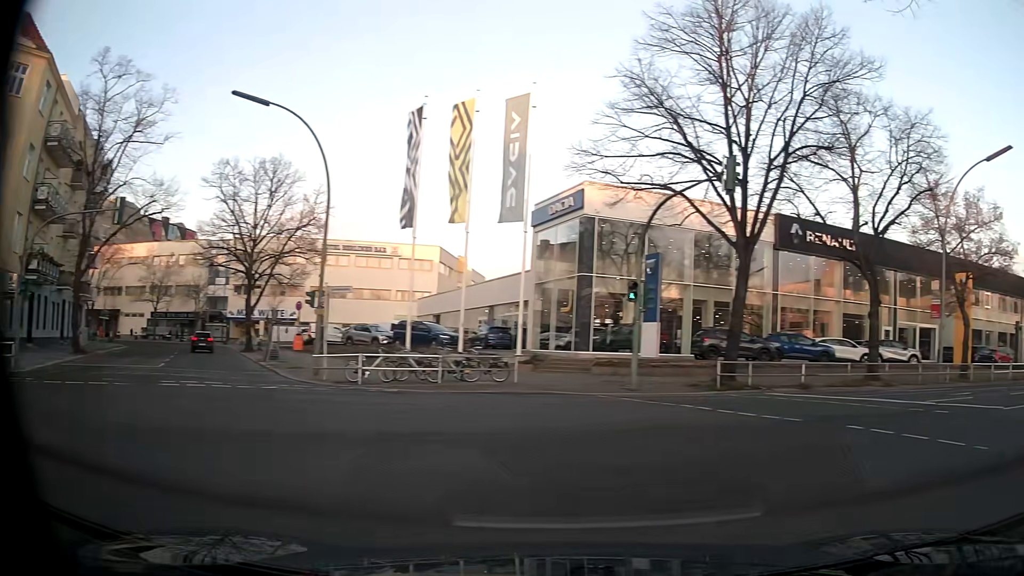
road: residential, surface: concrete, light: Day
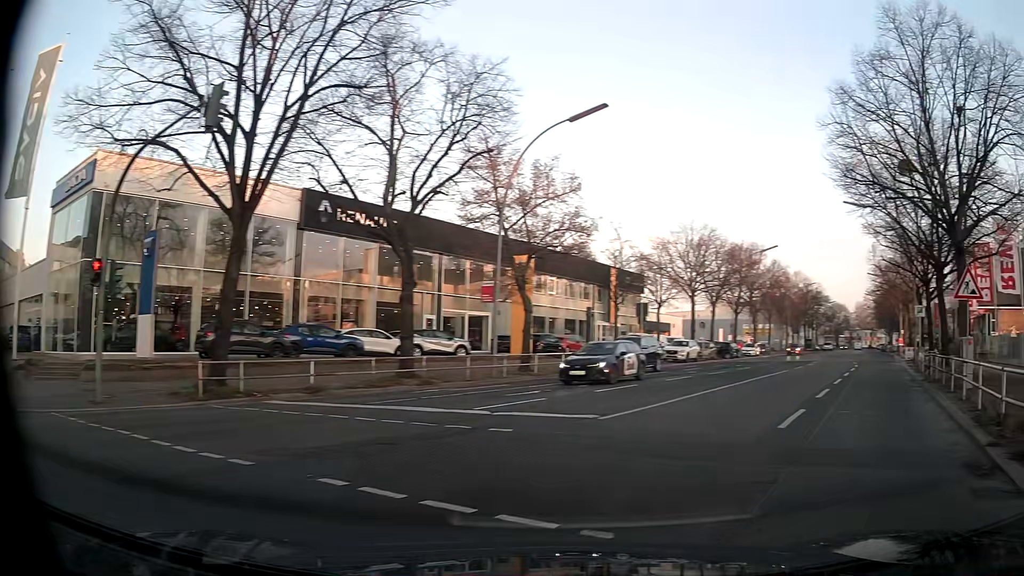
(+1.9, +4.8) m; +41°
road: tertiary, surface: asphalt
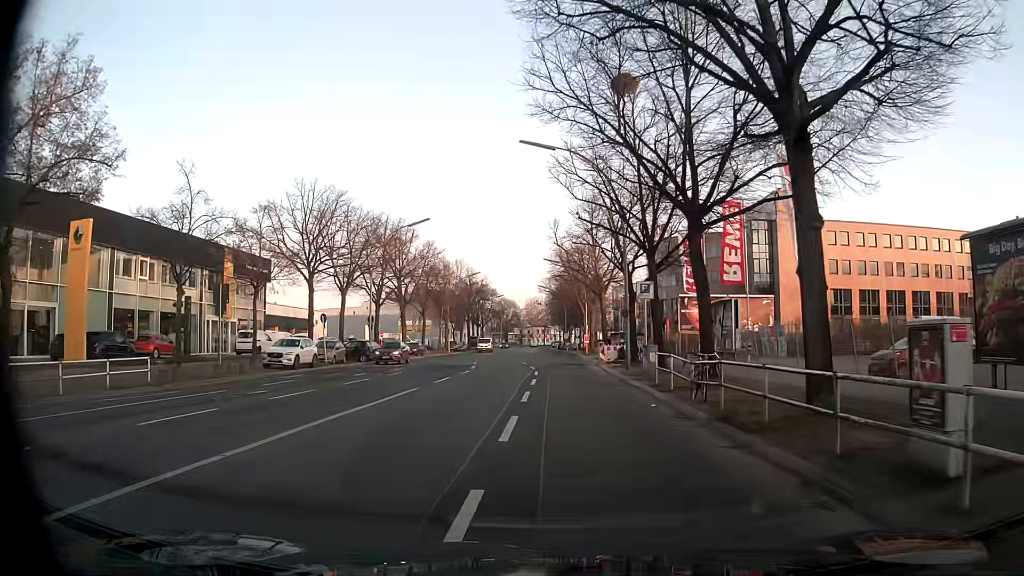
(+5.0, +13.1) m; +29°
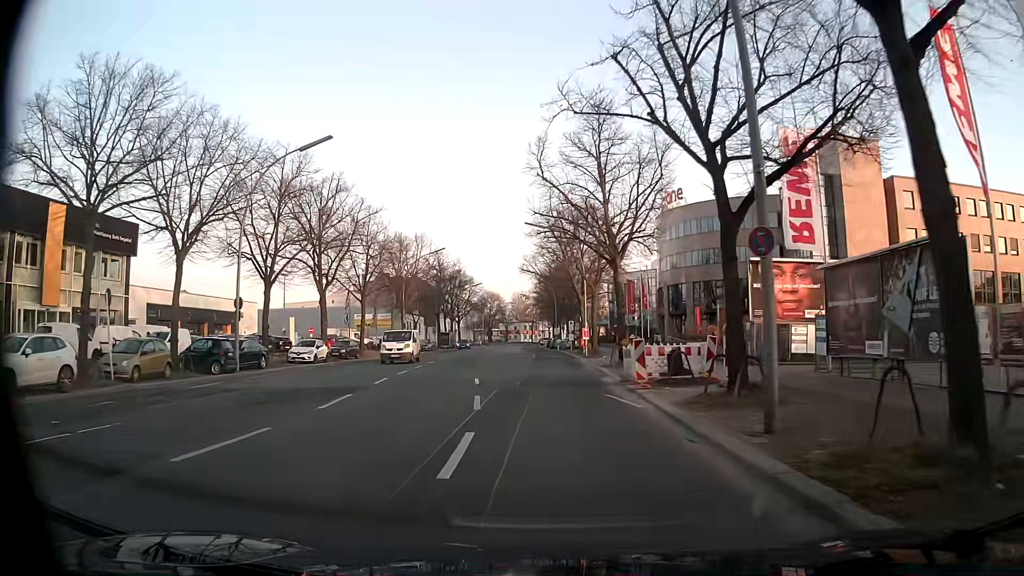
(+0.3, +21.3) m; +1°
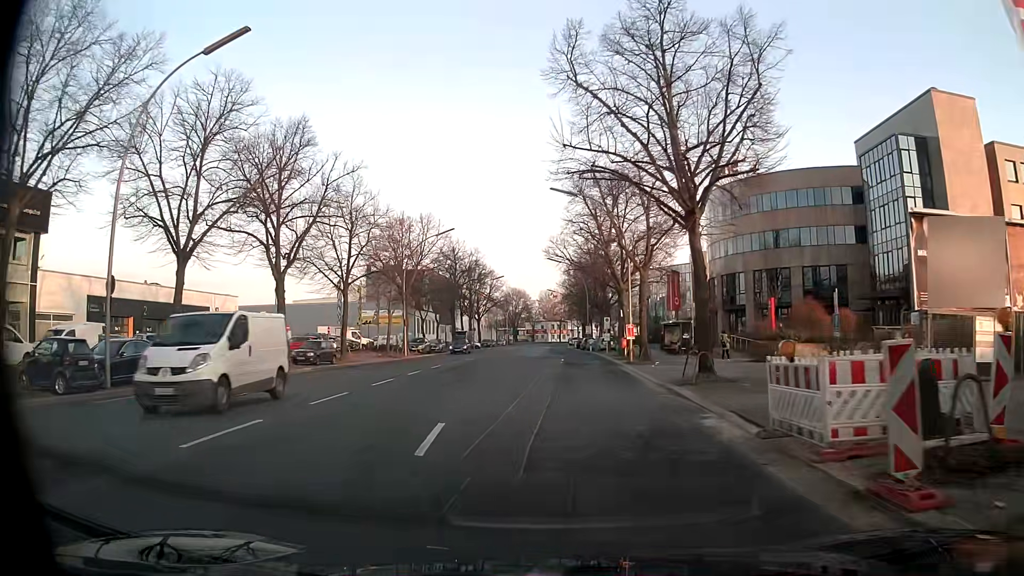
(-0.2, +12.3) m; -2°
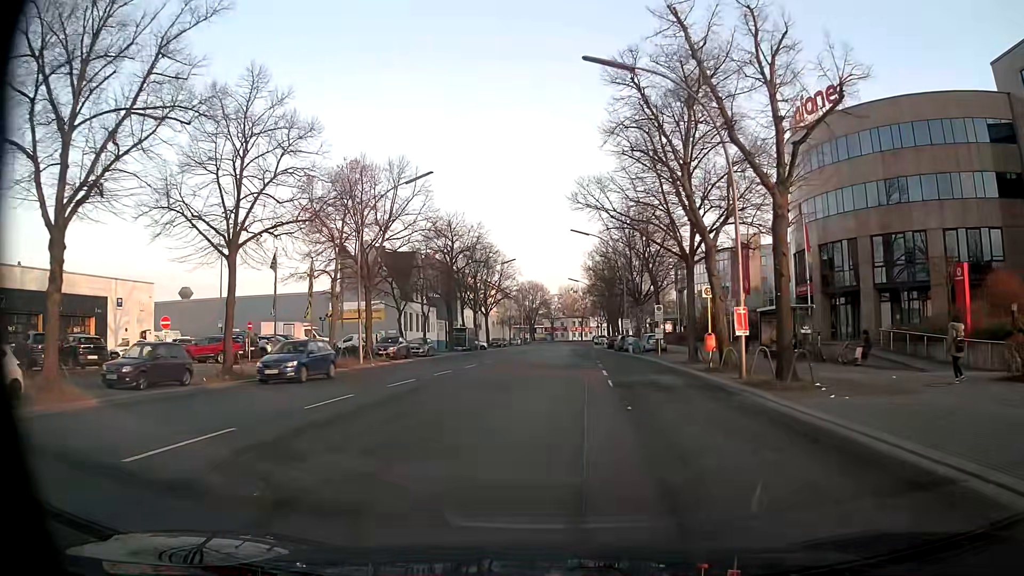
(-0.4, +19.5) m; -1°
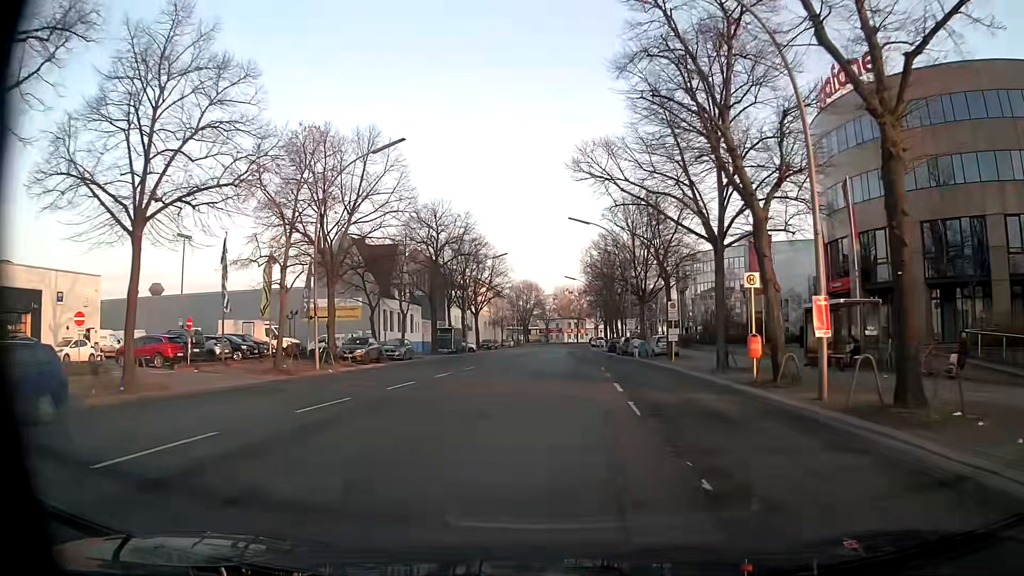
(0.0, +6.7) m; 0°
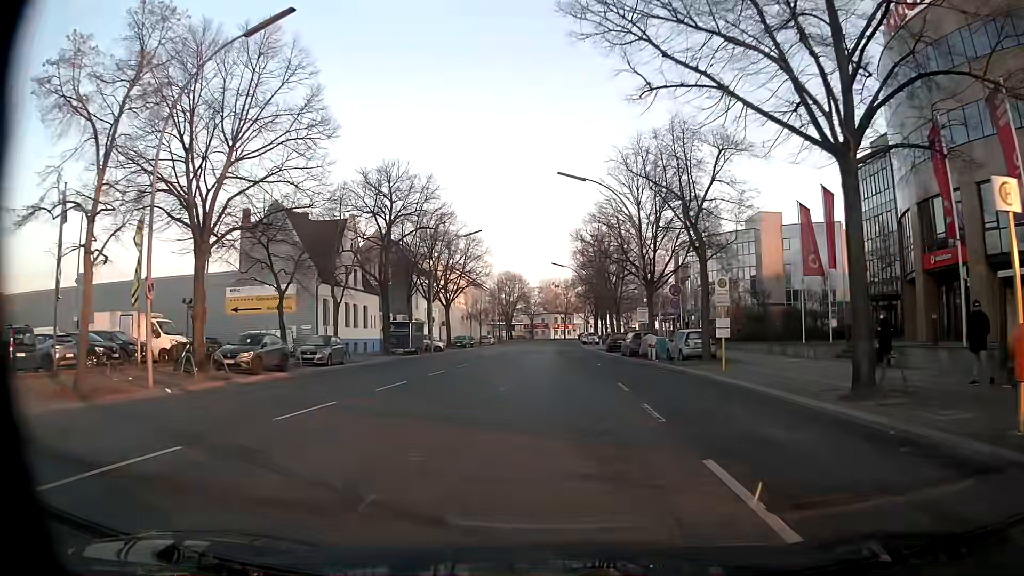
(+0.2, +13.5) m; +2°
(0, +10) (0, +20) (0, +30) (+1, +40) (+1, +50) (+1, +60) (+1, +70) (+1, +80) (+2, +90) (+2, +100) m
